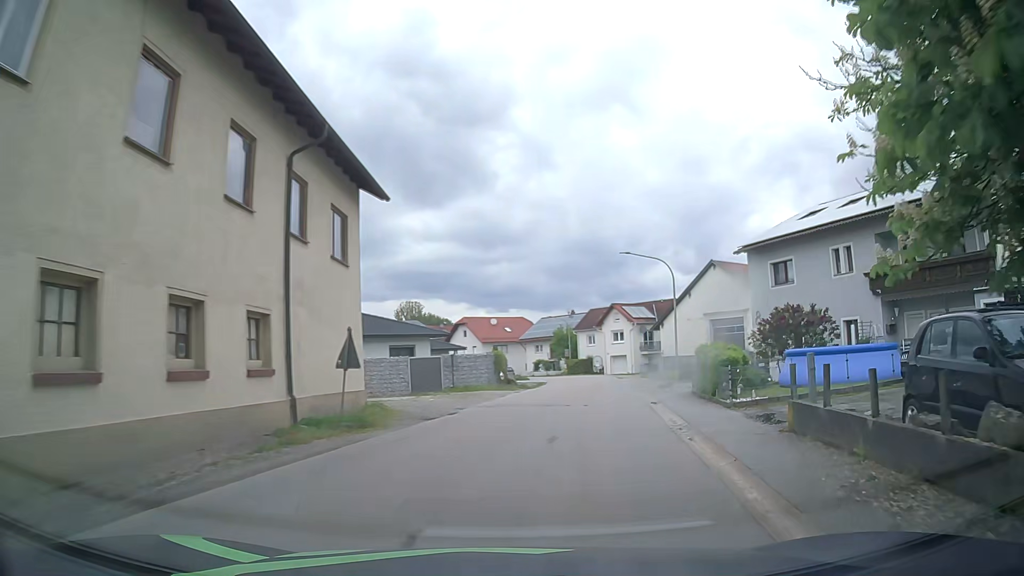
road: tertiary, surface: asphalt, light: Day
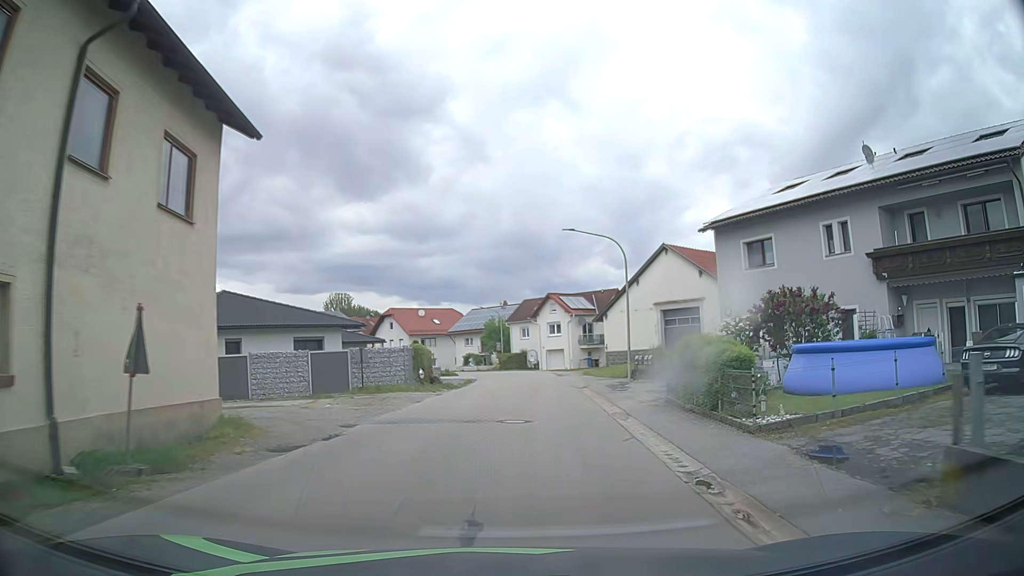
(+0.4, +5.9) m; +6°
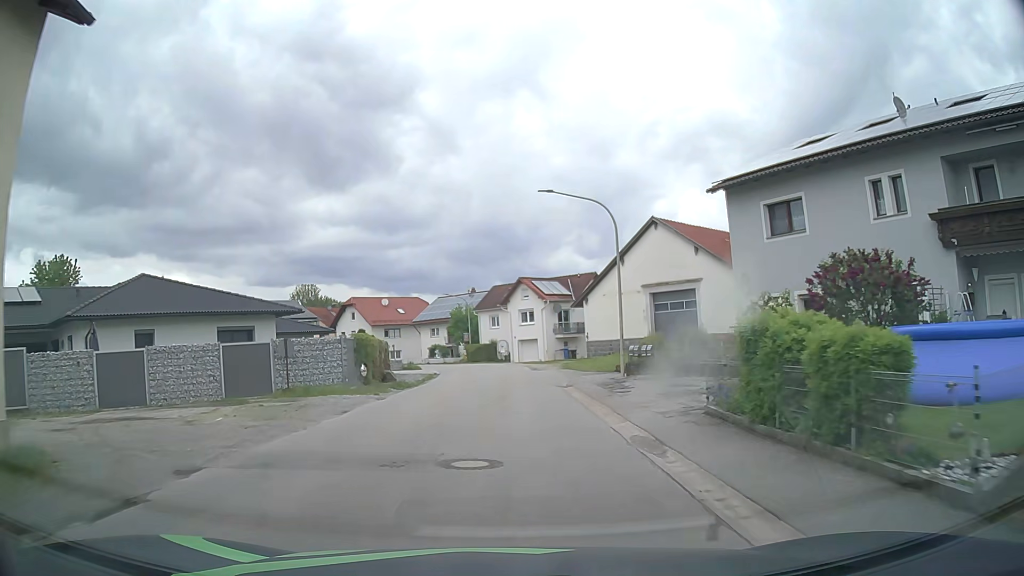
(+0.3, +5.9) m; +5°
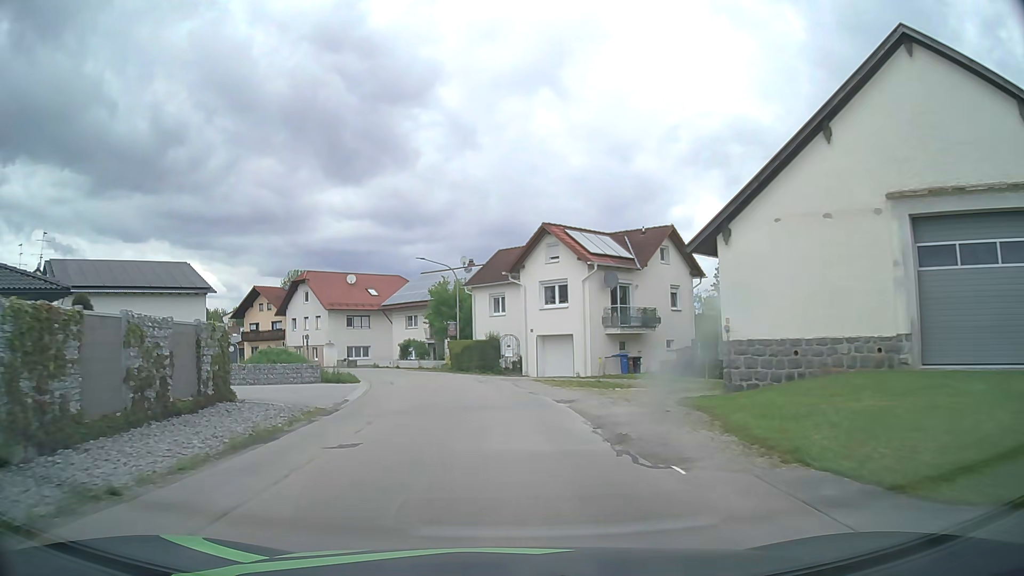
(-0.1, +27.3) m; -2°
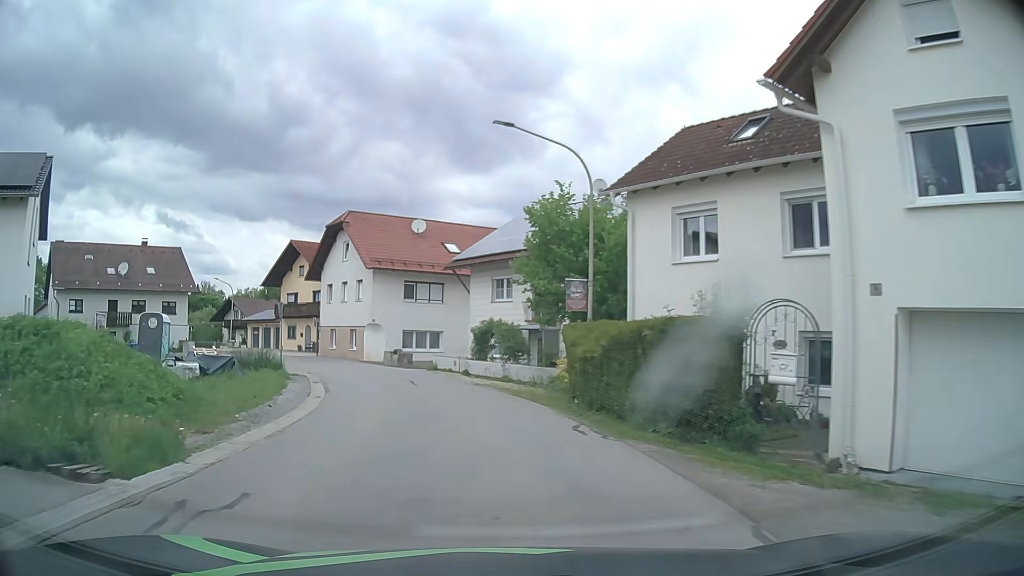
(-1.3, +25.8) m; -9°
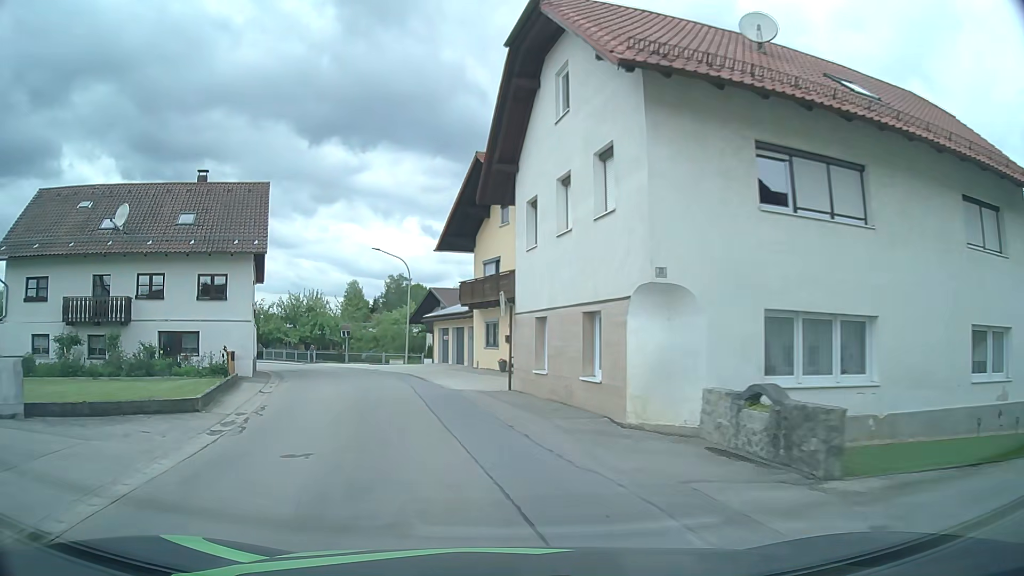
(-5.4, +29.9) m; -23°
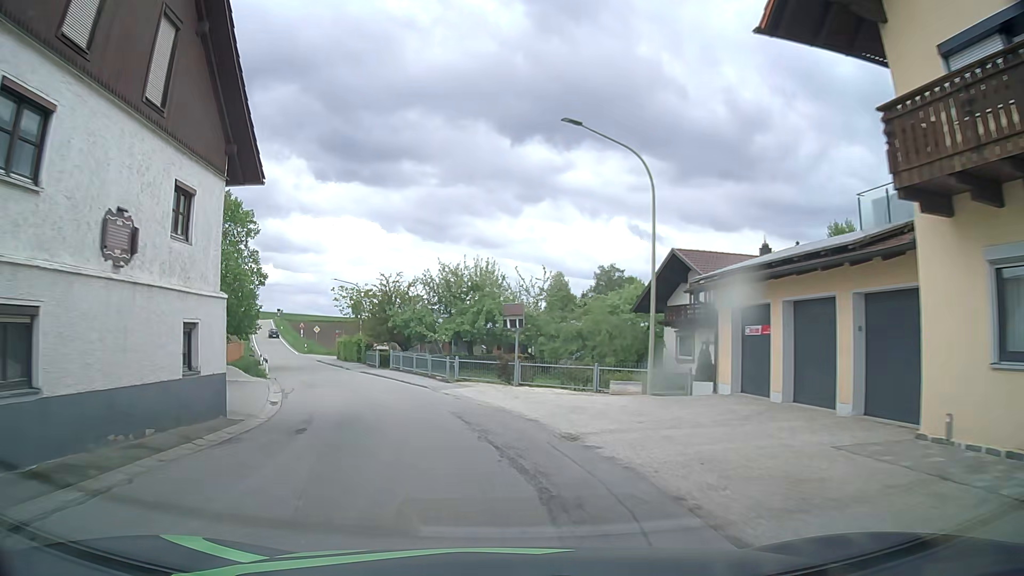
(-4.2, +24.7) m; -18°
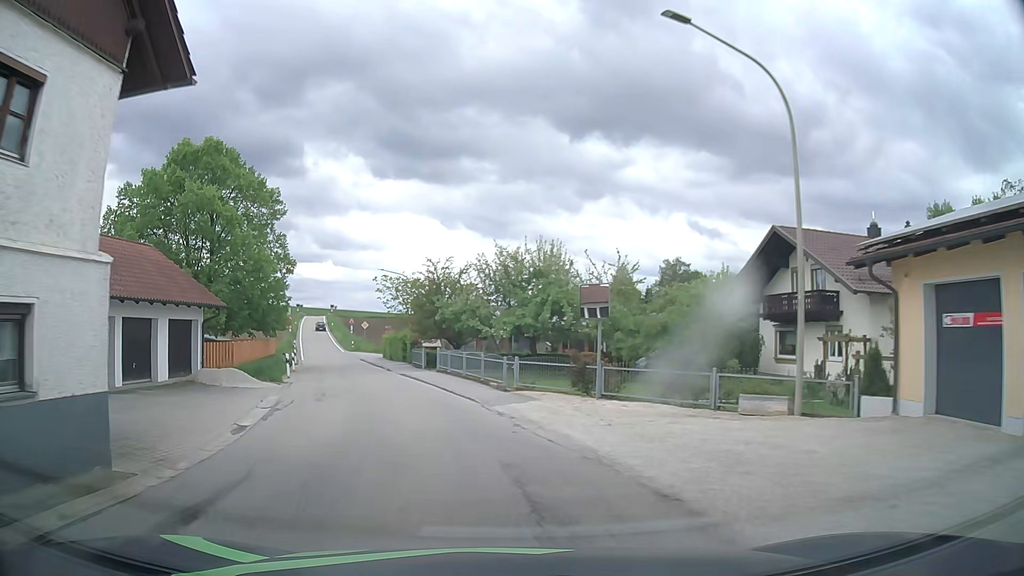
(-0.2, +6.2) m; -5°
